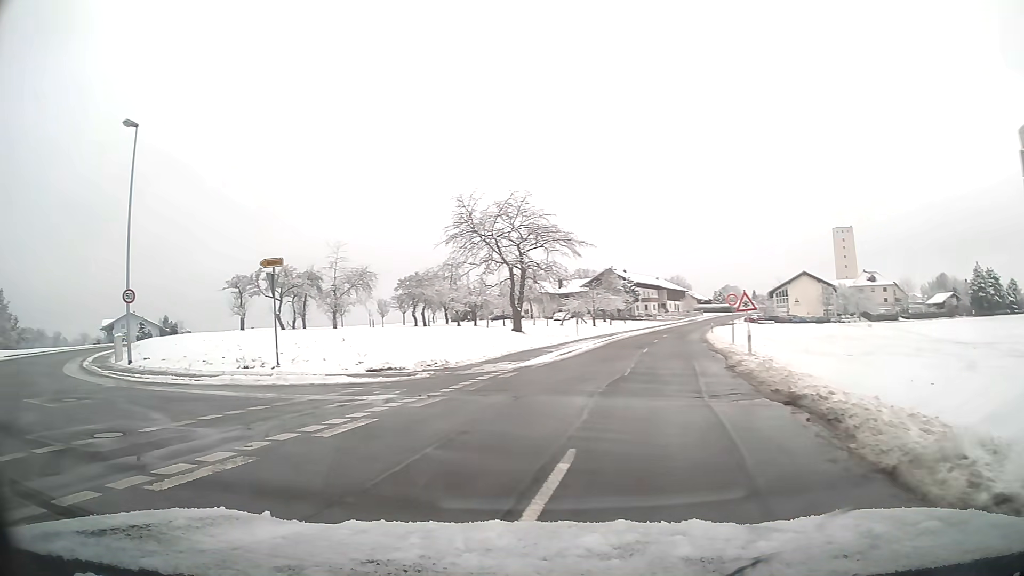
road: tertiary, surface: asphalt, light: Day
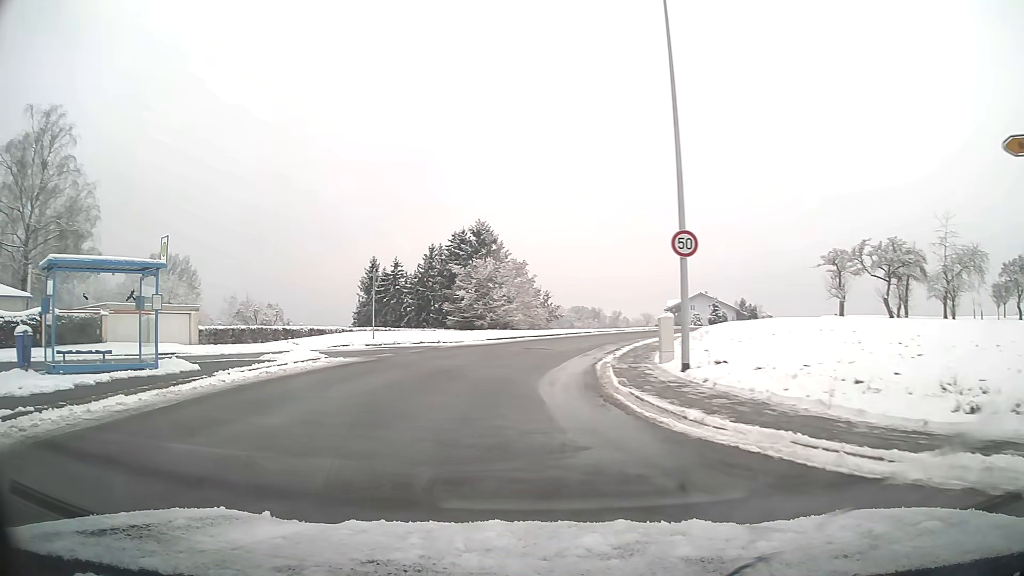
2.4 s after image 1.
(-5.9, +12.1) m; -46°
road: unclassified
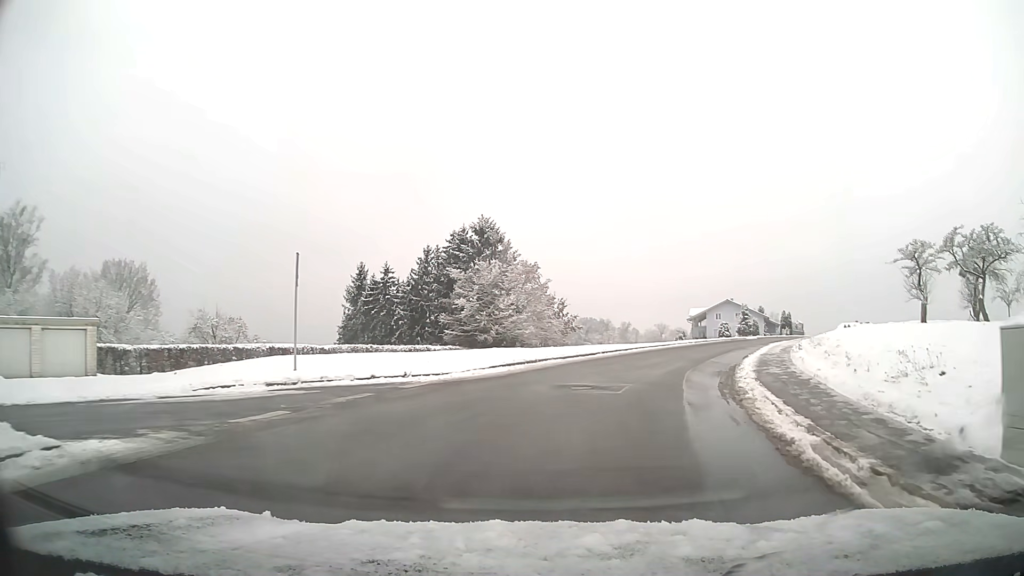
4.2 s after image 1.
(-0.3, +12.7) m; +3°
